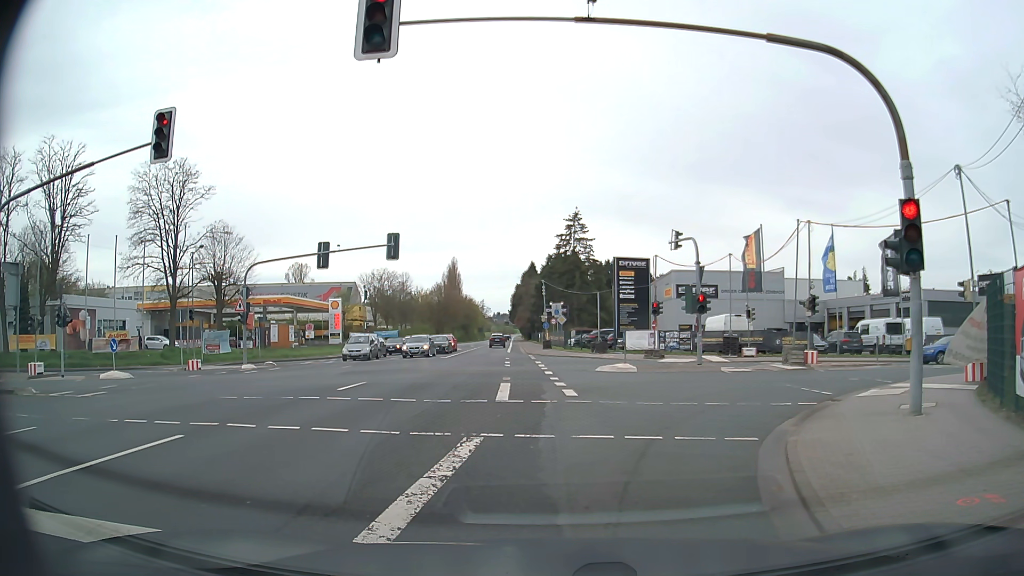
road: secondary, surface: asphalt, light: Day
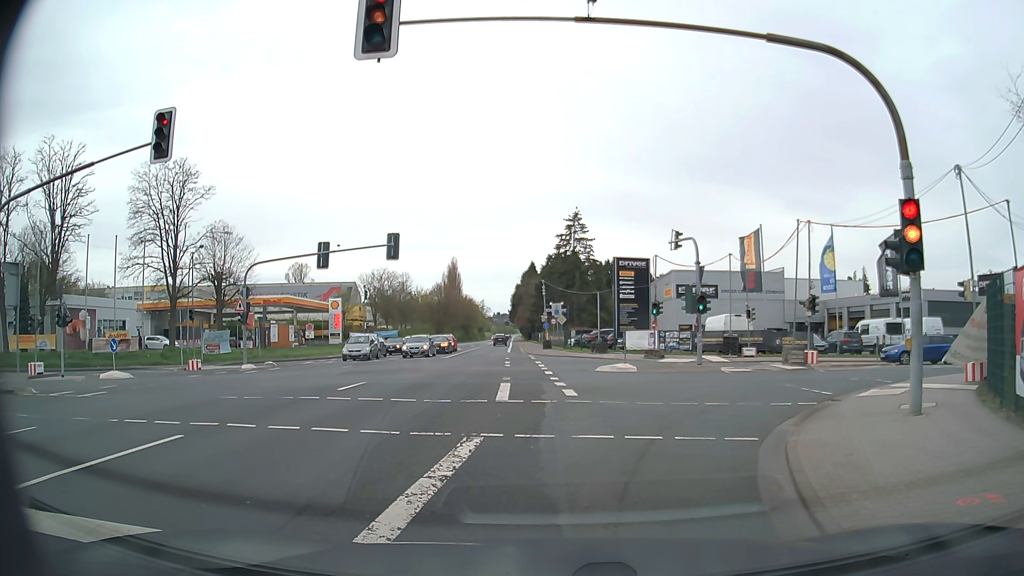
(0.0, 0.0) m; 0°
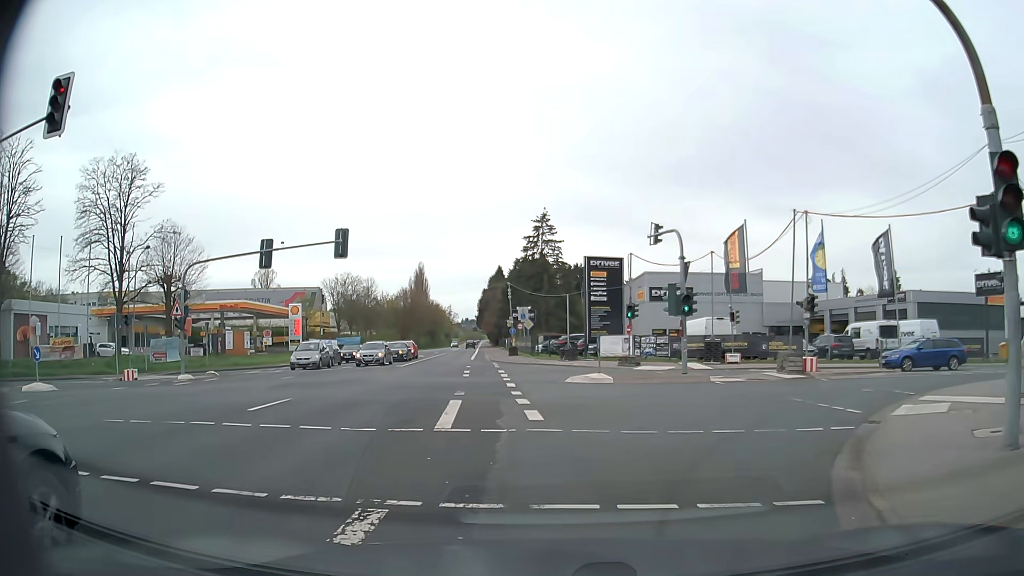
(+0.2, +3.8) m; +4°
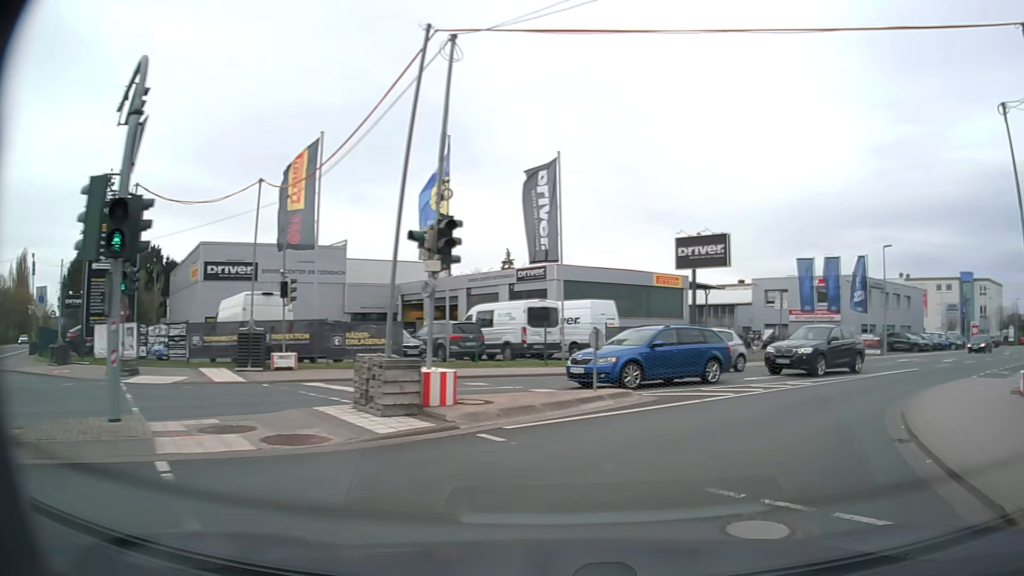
(+4.1, +15.4) m; +34°
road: tertiary
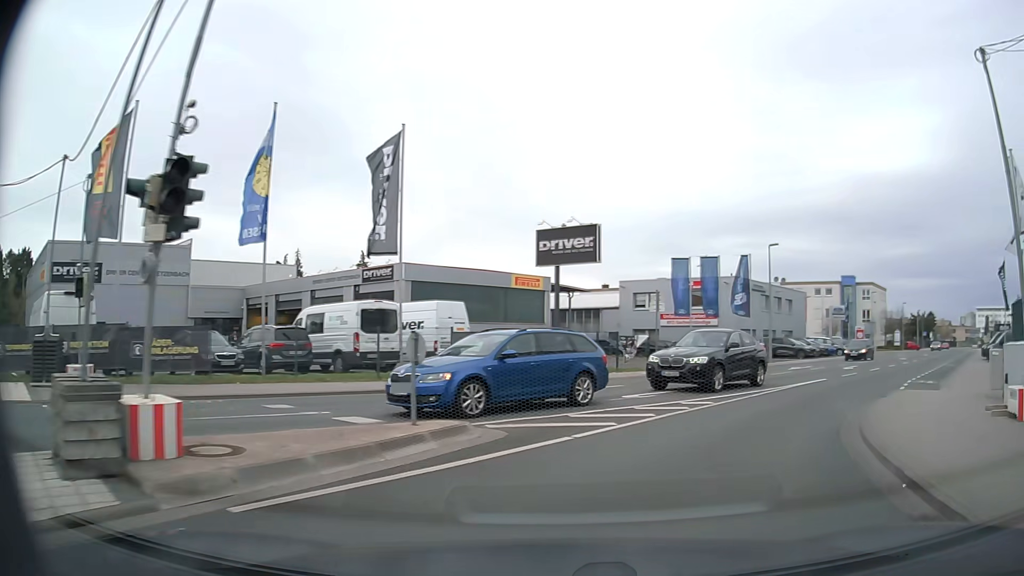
(+0.5, +4.2) m; +12°
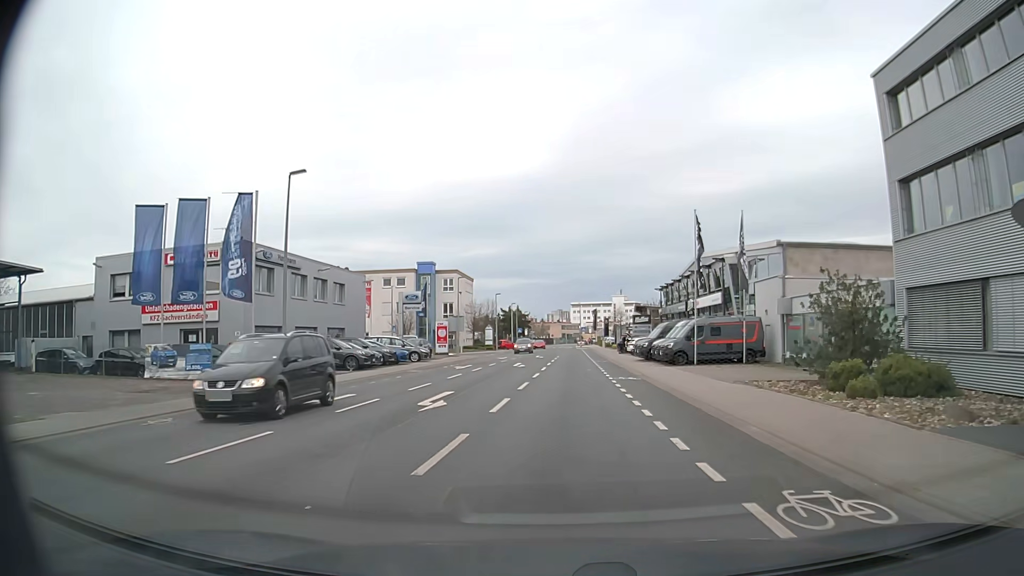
(+7.7, +18.9) m; +37°
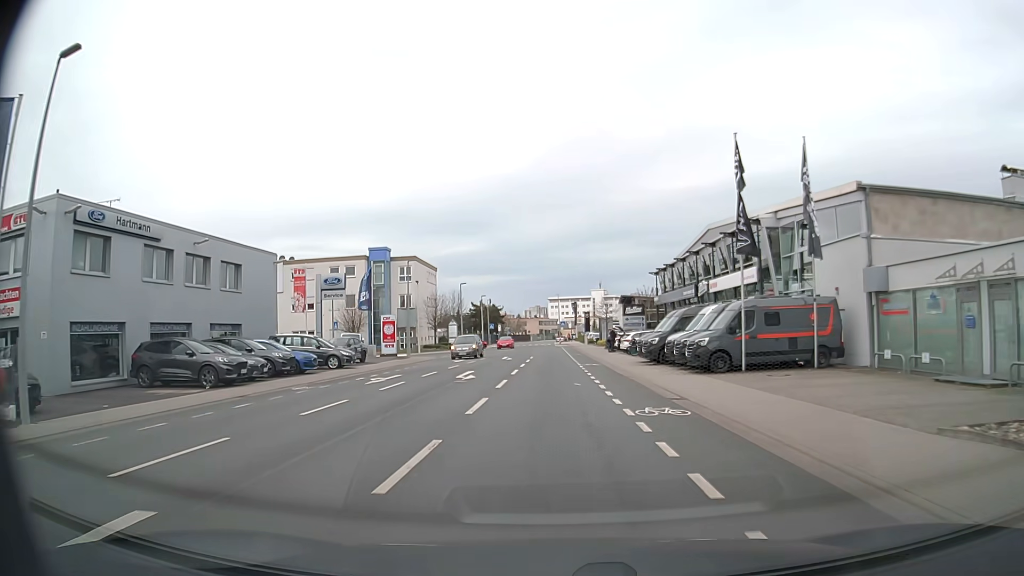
(+0.3, +13.2) m; +2°
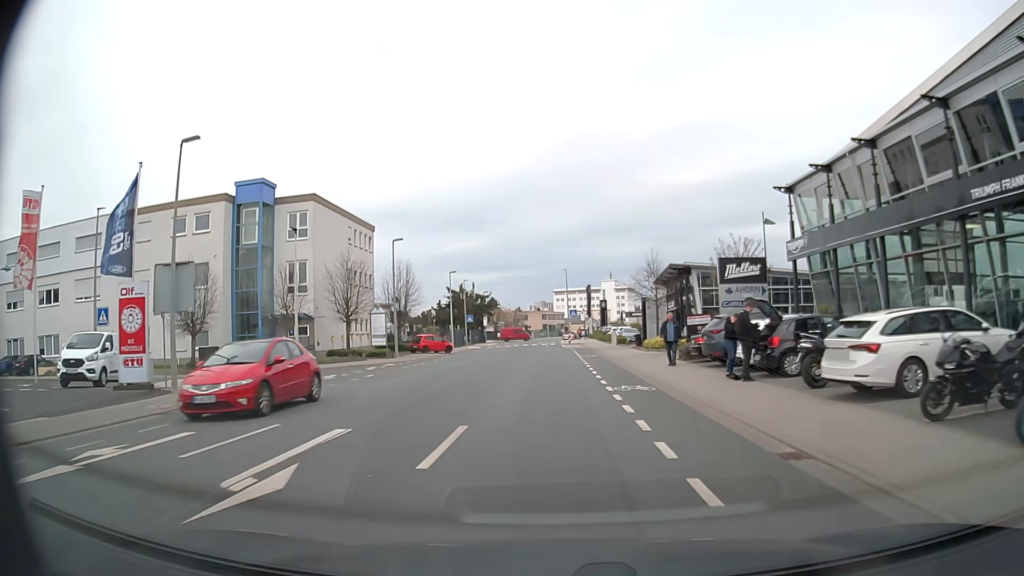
(0.0, +35.1) m; 0°
(0, +10) (0, +20) (0, +30) (-1, +40) (-2, +50) (-2, +60) (-2, +70) (-2, +80) (-2, +90) (-2, +100) m
